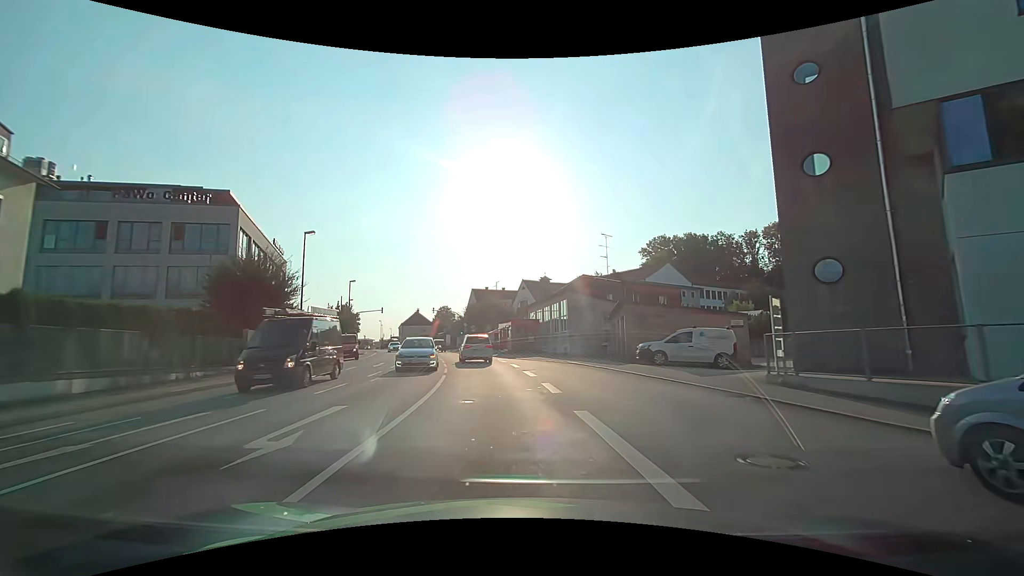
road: tertiary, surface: asphalt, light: Day
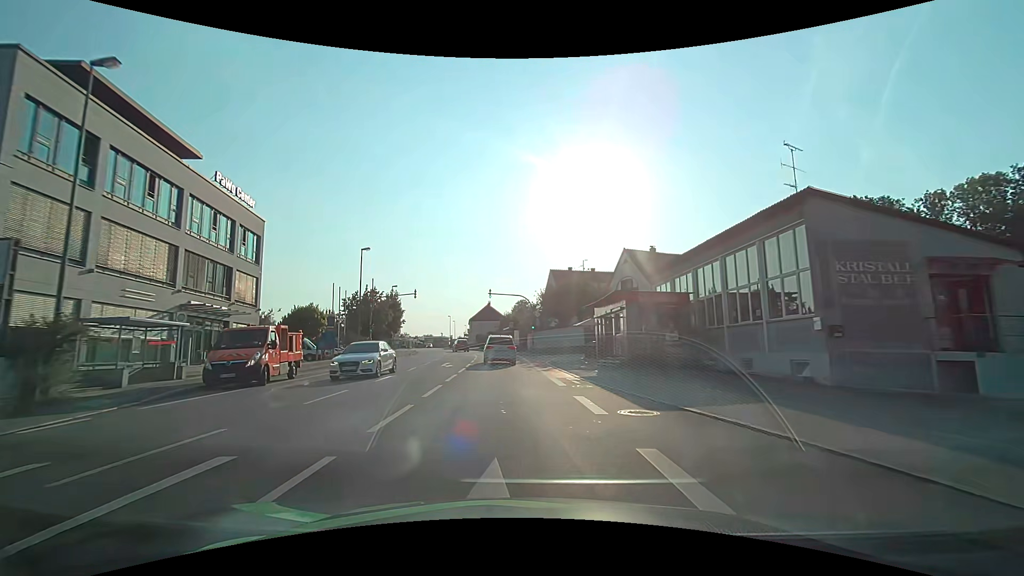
(-2.0, +26.6) m; -9°
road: tertiary_link
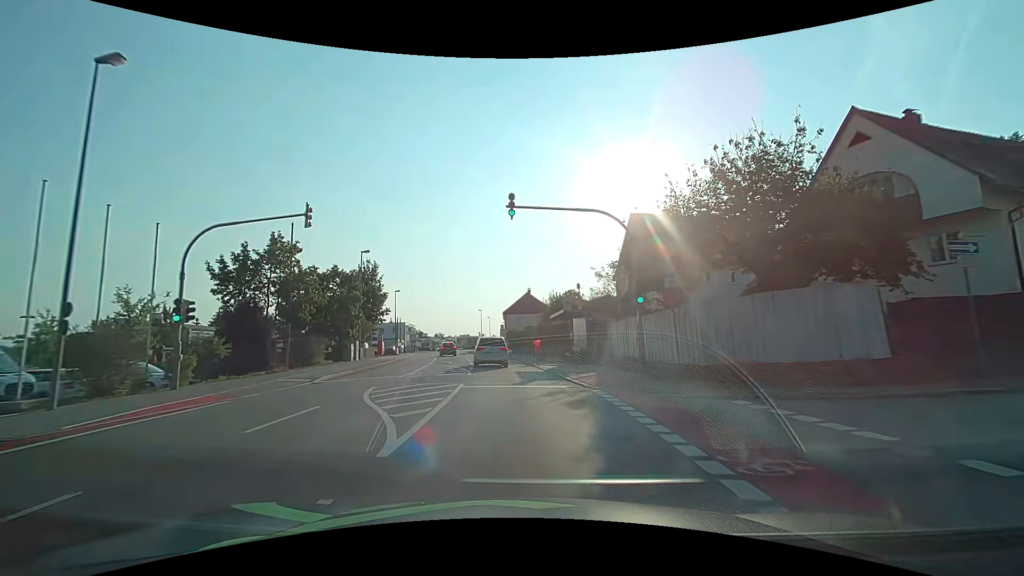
(-1.7, +33.0) m; -5°
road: tertiary
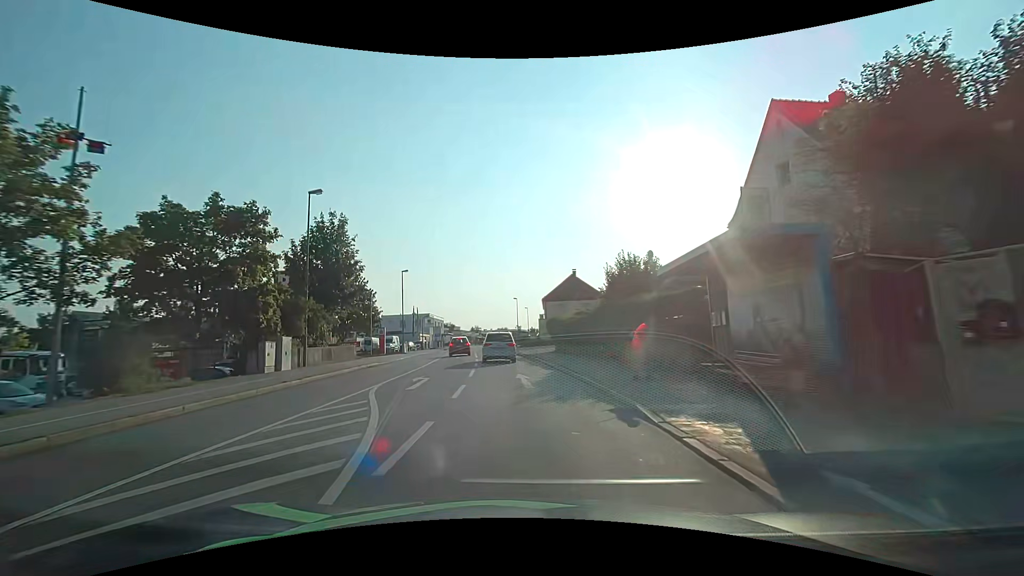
(-0.7, +18.8) m; -5°
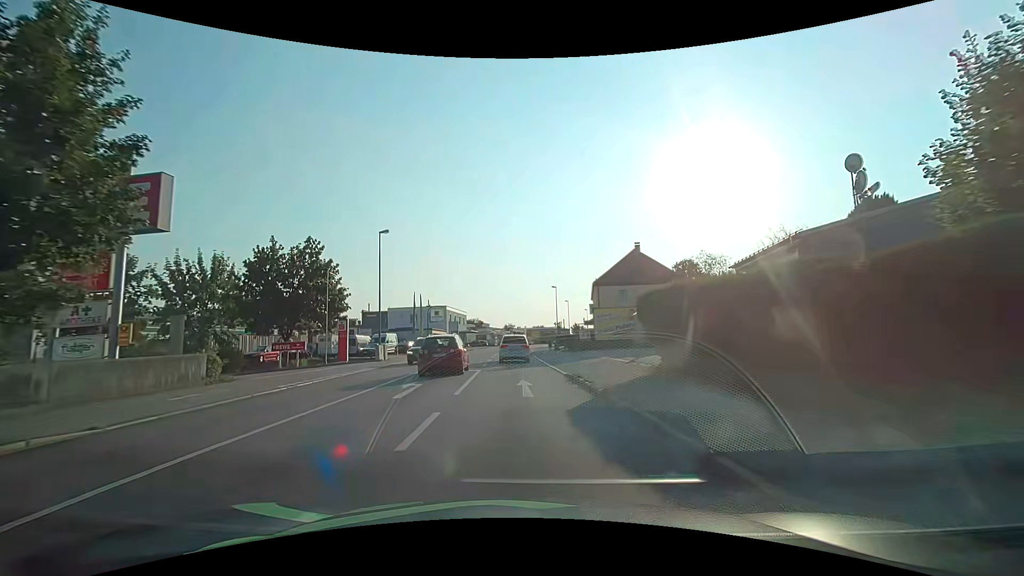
(-0.7, +22.7) m; -4°
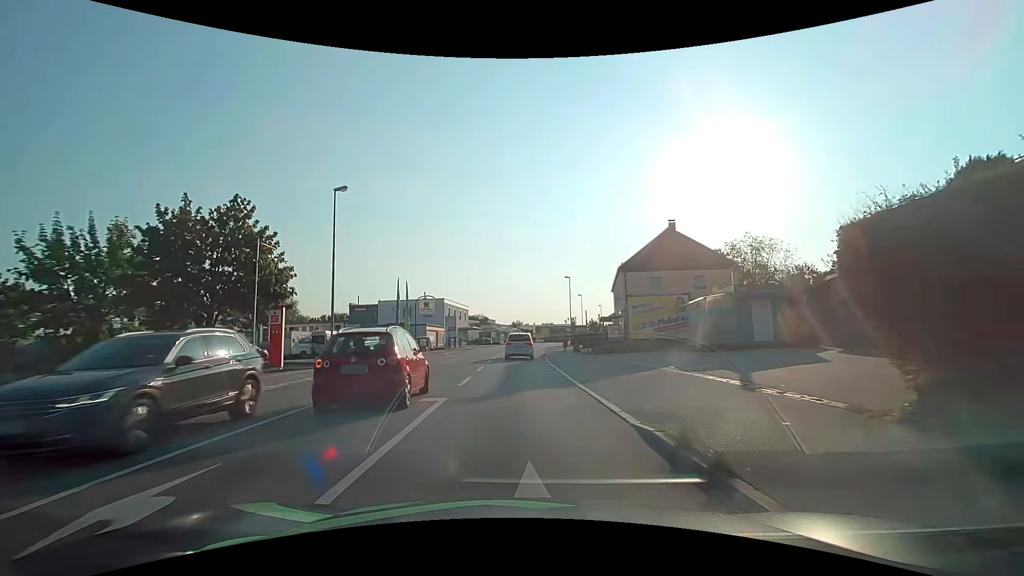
(0.0, +10.9) m; -1°
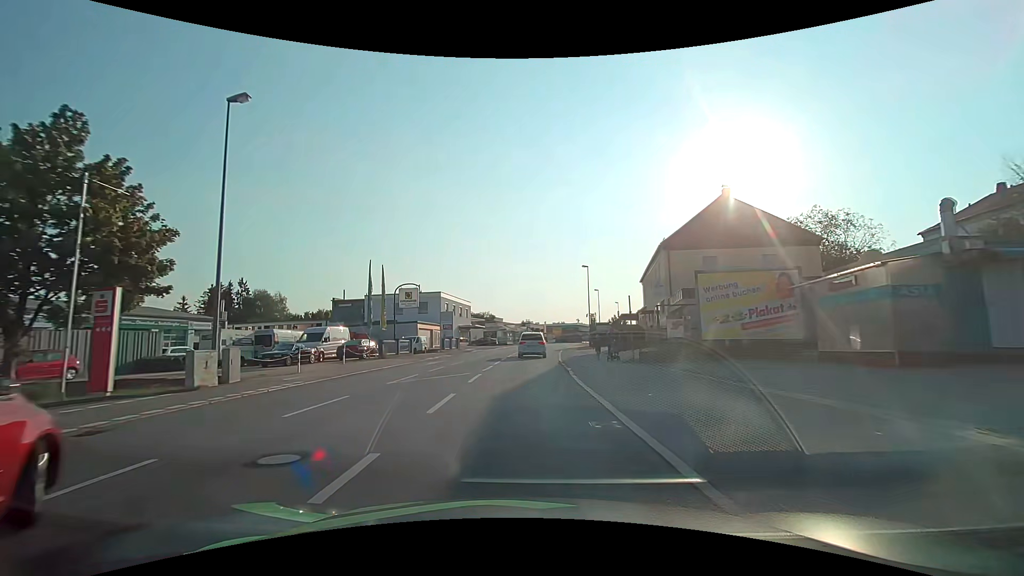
(-0.1, +11.3) m; -1°
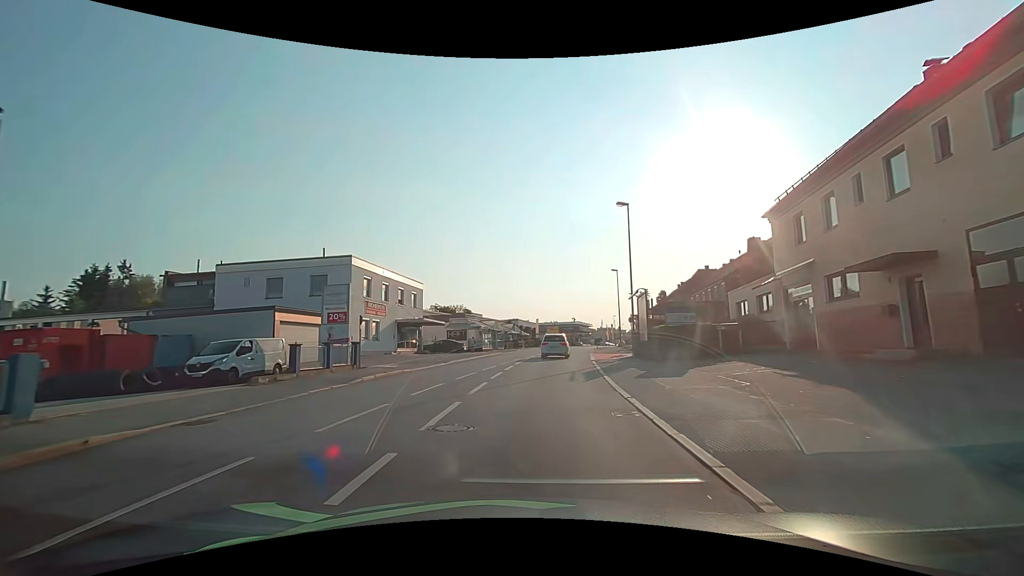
(+0.1, +30.6) m; +1°
(0, +10) (+1, +20) (+2, +30) (+3, +40) (+4, +50) (+6, +60) (+8, +69) (+10, +79) (+12, +89) (+15, +98) m
